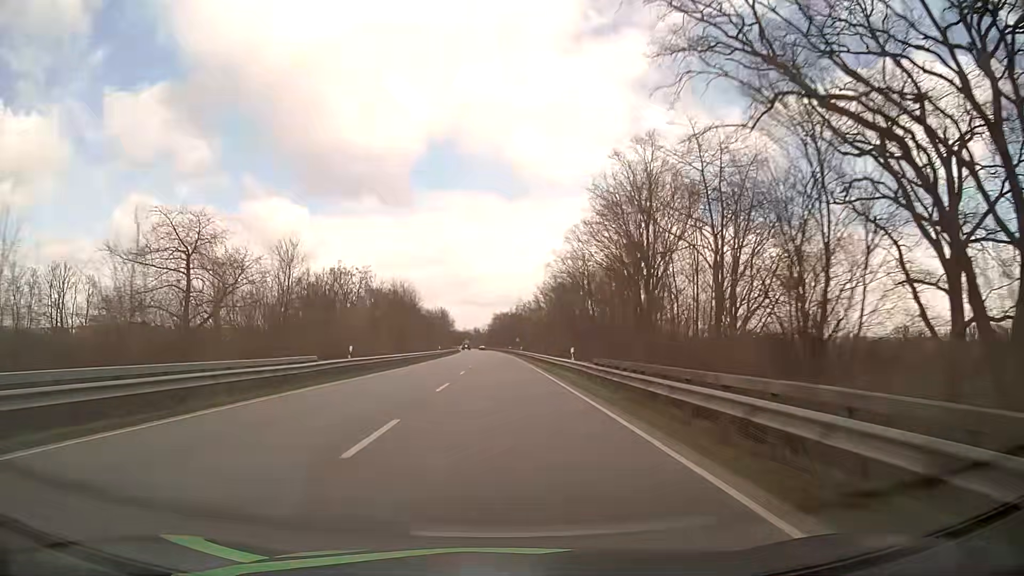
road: primary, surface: asphalt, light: Day
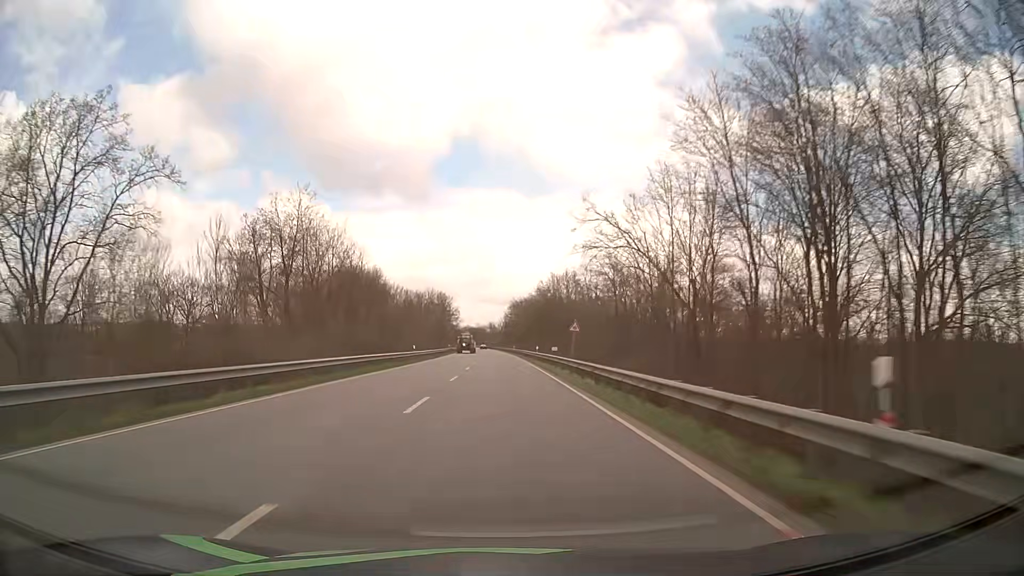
(-0.9, +76.8) m; -2°
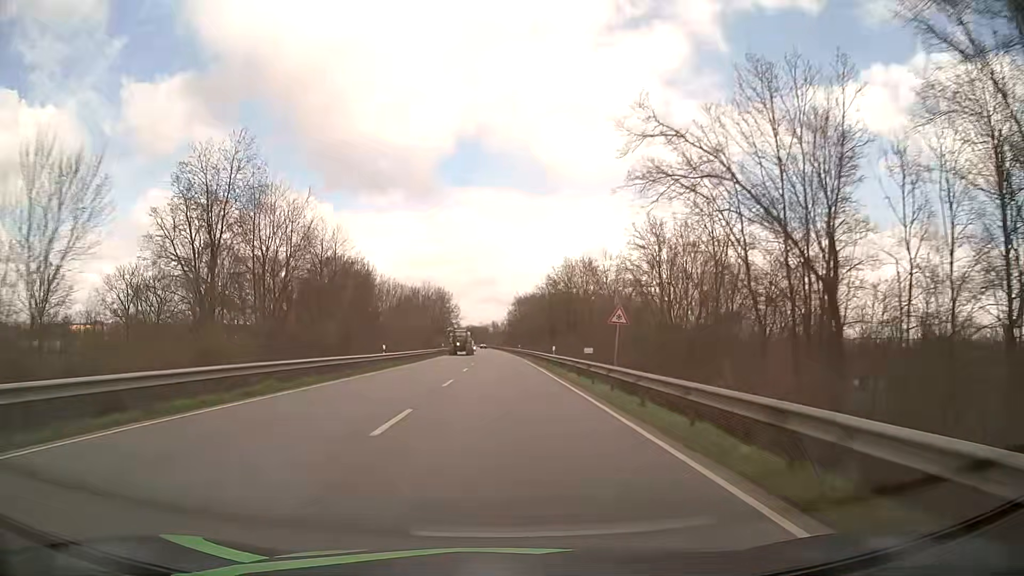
(-0.1, +15.3) m; 0°
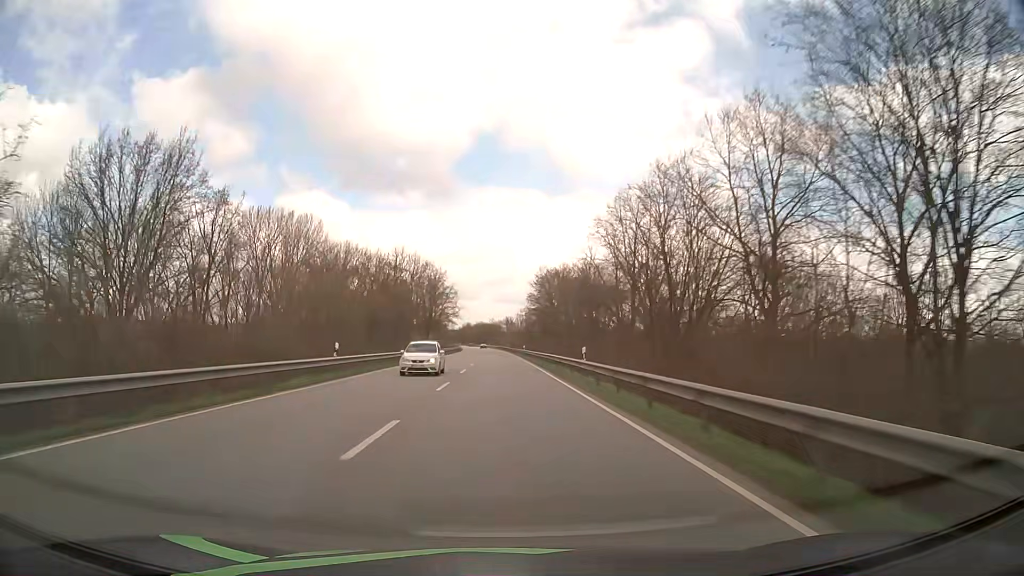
(-0.7, +61.3) m; -1°
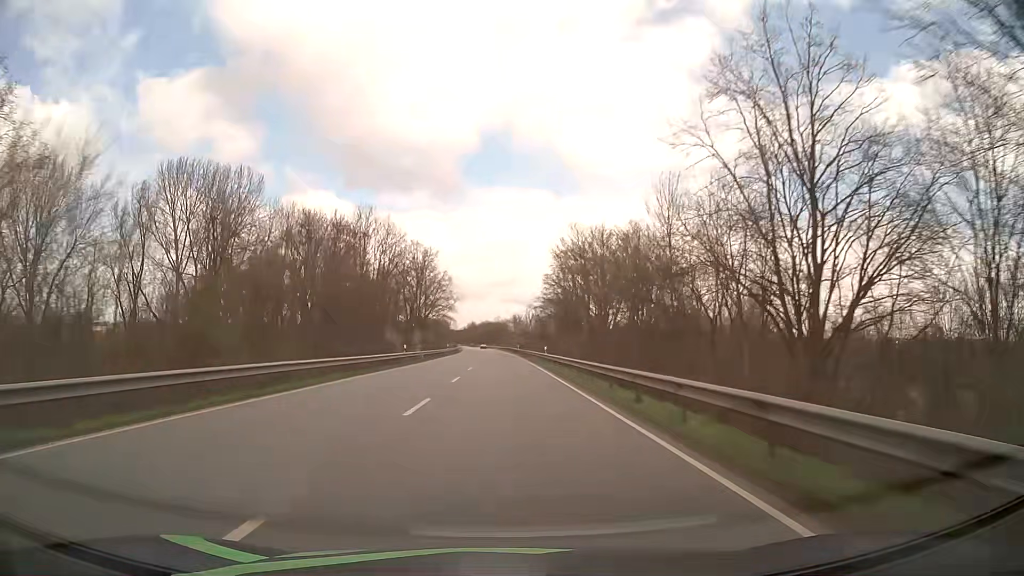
(-0.2, +30.6) m; -1°
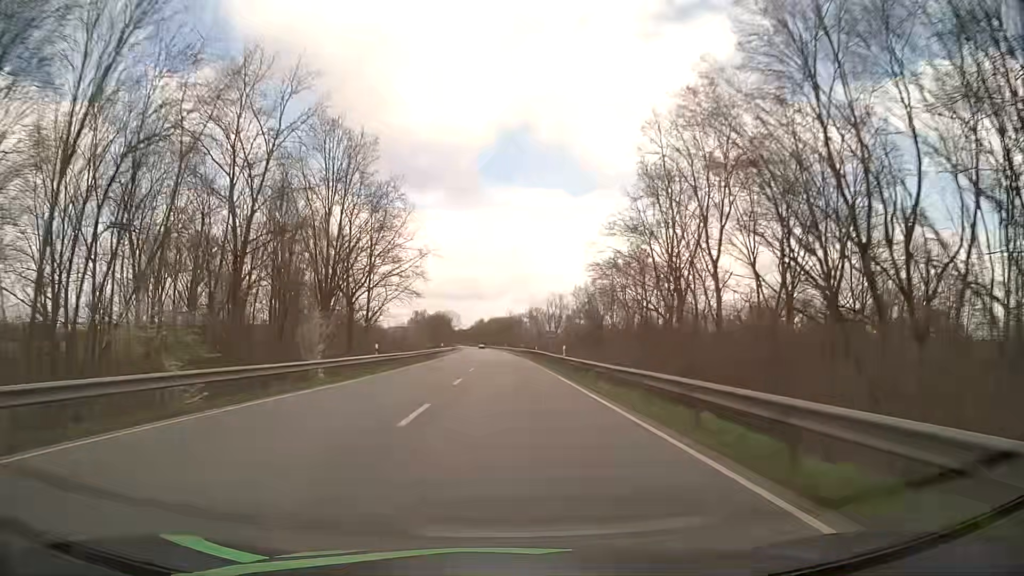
(-0.6, +60.9) m; -1°
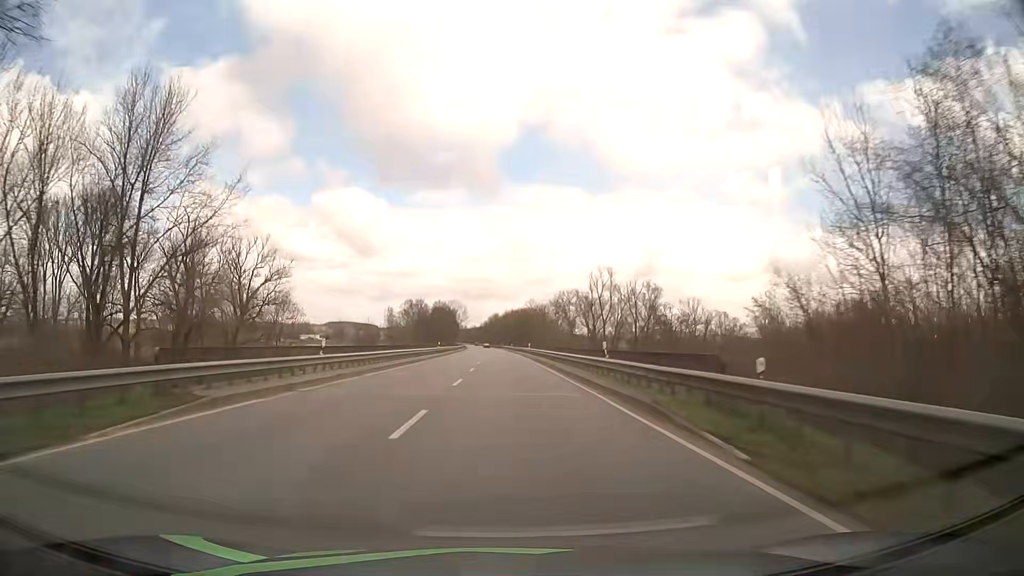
(-0.7, +60.8) m; -1°
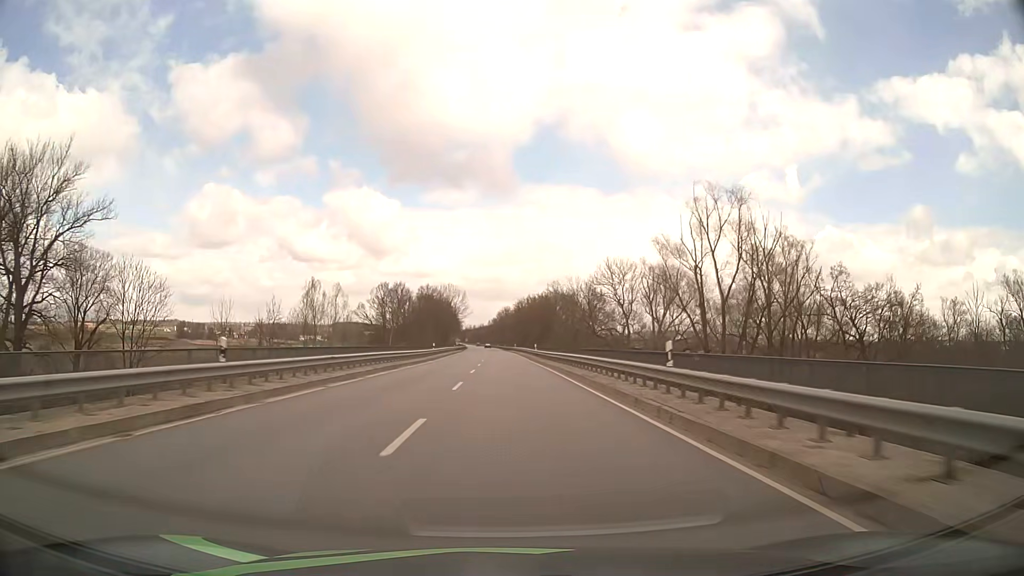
(-0.8, +60.7) m; -1°
(0, +10) (0, +20) (0, +30) (0, +40) (0, +50) (0, +60) (-1, +70) (-1, +80) (-1, +90) (-1, +100) m
